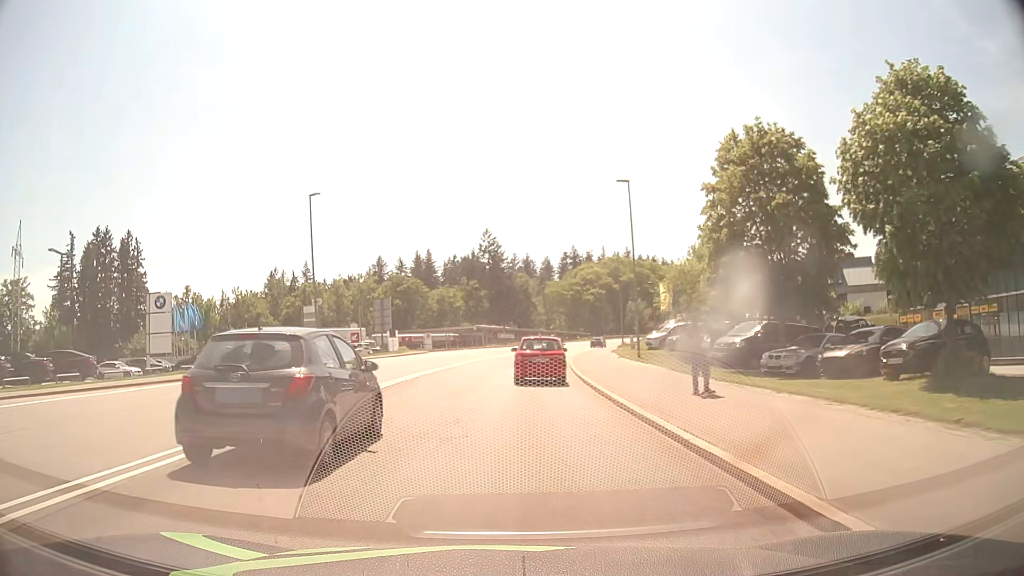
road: secondary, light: Day
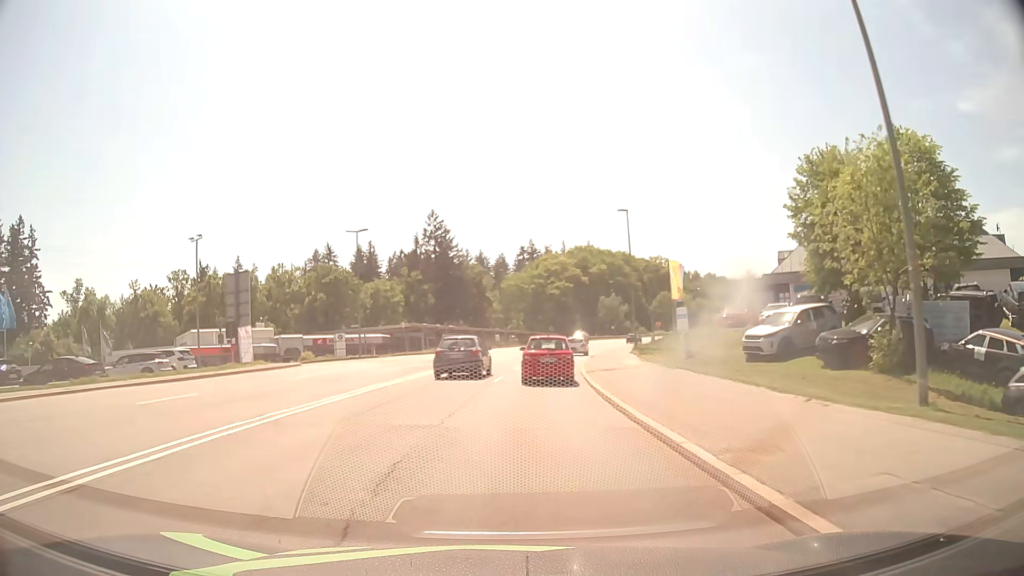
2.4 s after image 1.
(+0.6, +30.0) m; +4°
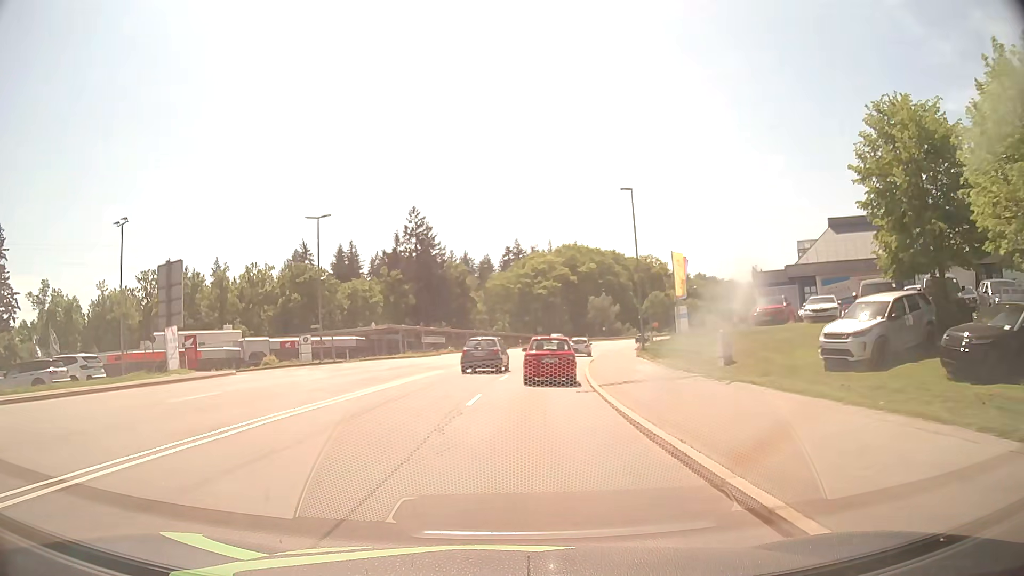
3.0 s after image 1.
(+0.1, +7.6) m; +1°
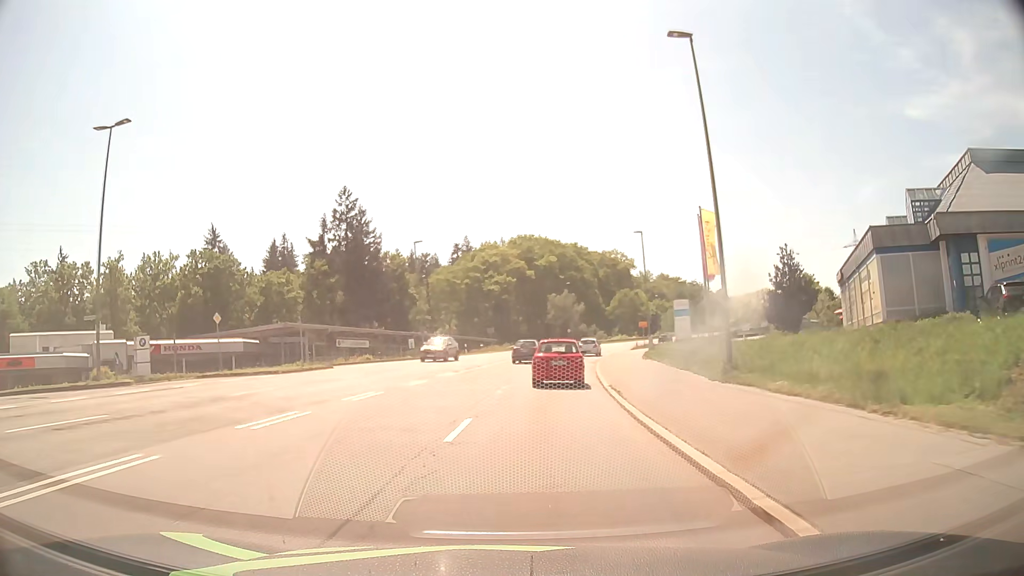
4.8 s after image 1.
(+0.7, +23.0) m; +4°
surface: asphalt
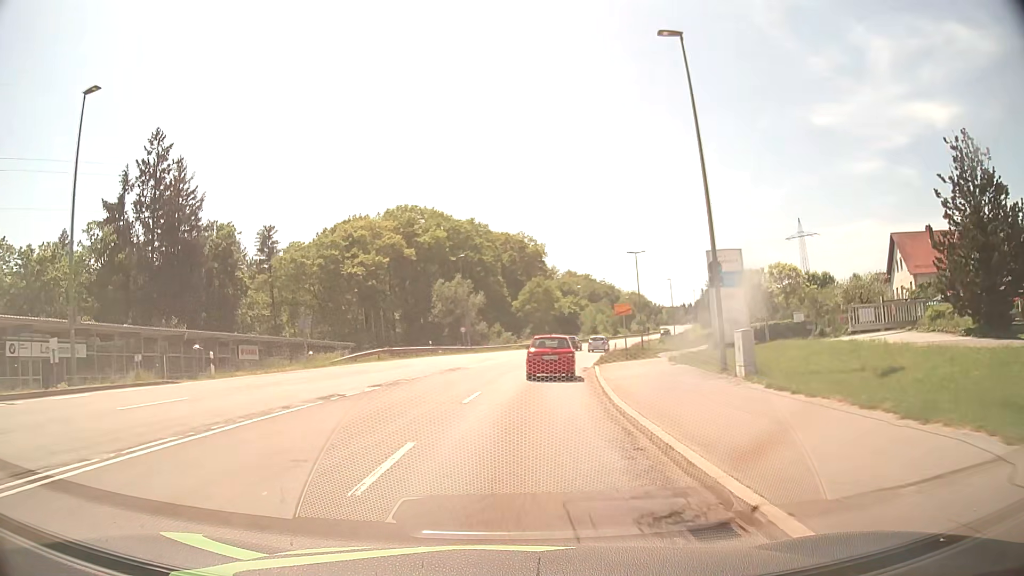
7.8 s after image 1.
(+3.3, +39.3) m; +9°
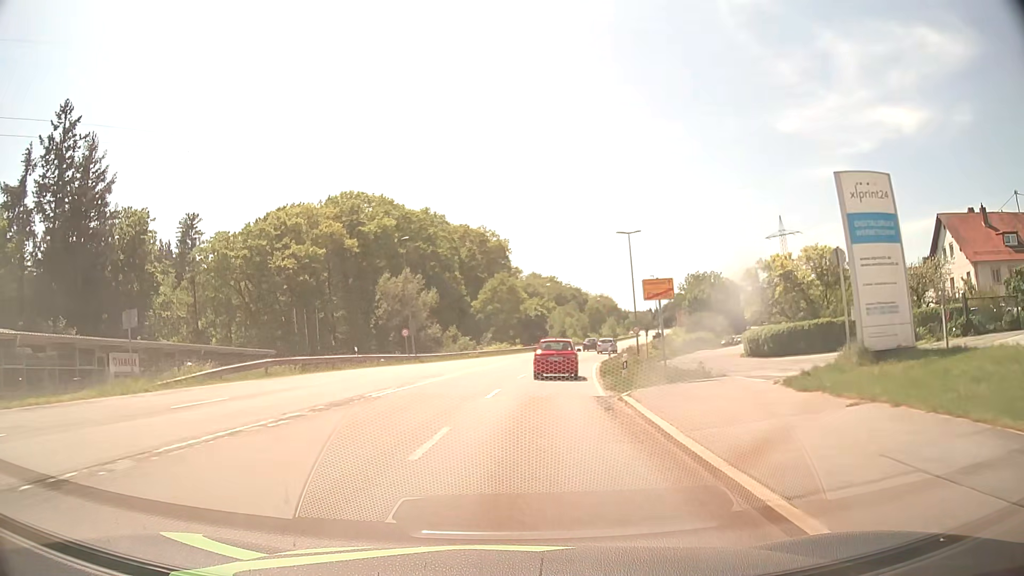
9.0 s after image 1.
(+0.4, +15.4) m; +3°
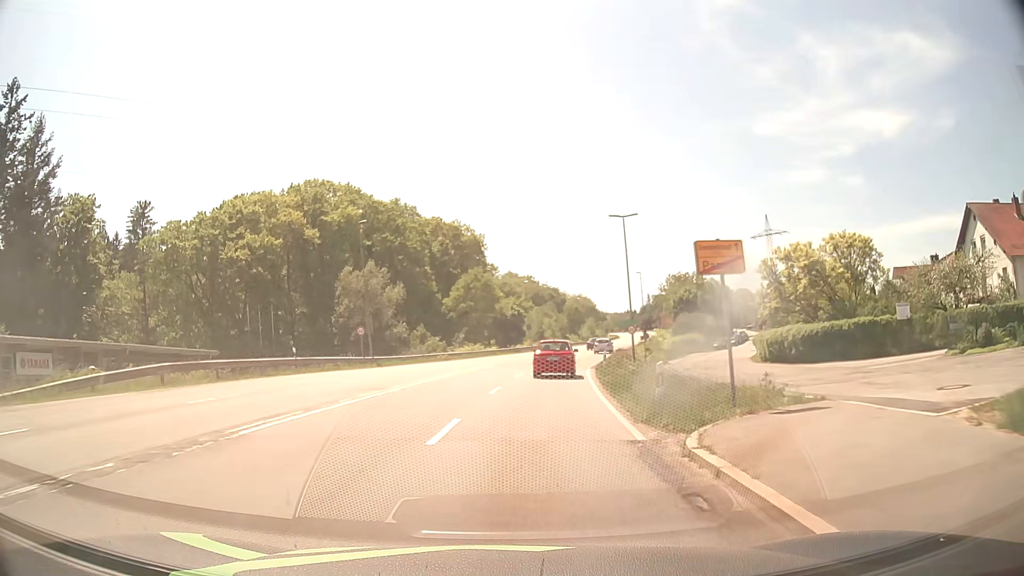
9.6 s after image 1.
(+0.2, +7.8) m; +2°
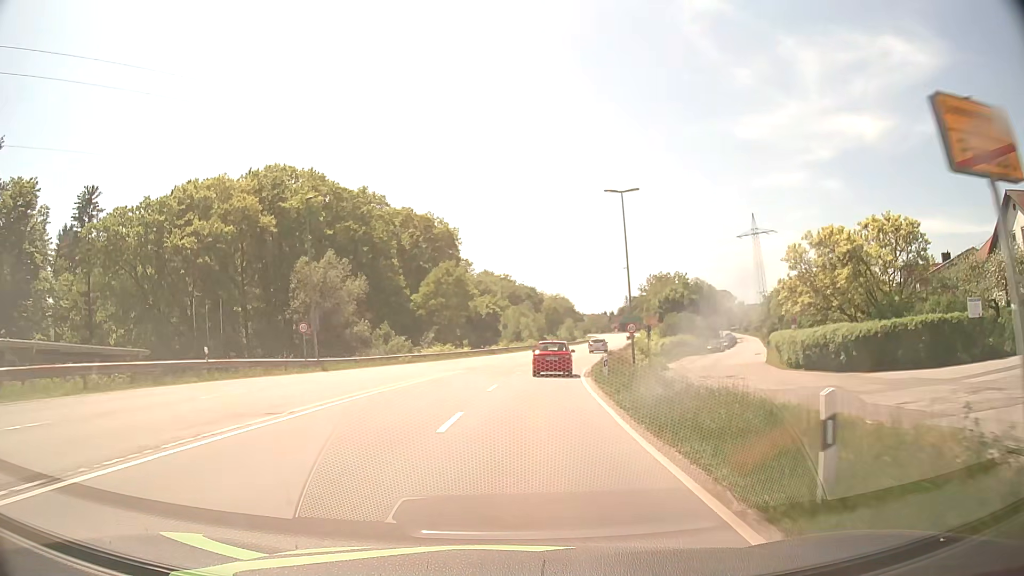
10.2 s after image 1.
(+0.1, +8.0) m; +2°
(0, +10) (+1, +20) (+2, +30) (+3, +40) (+5, +50) (+6, +60) (+8, +69) (+11, +79) (+13, +89) (+15, +99) m
